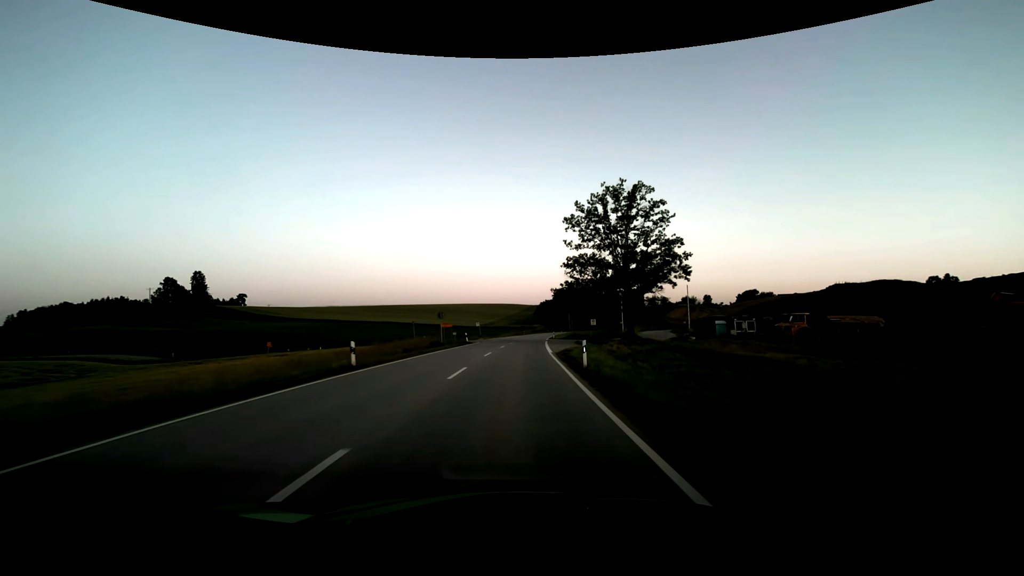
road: secondary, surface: asphalt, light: Sunrise
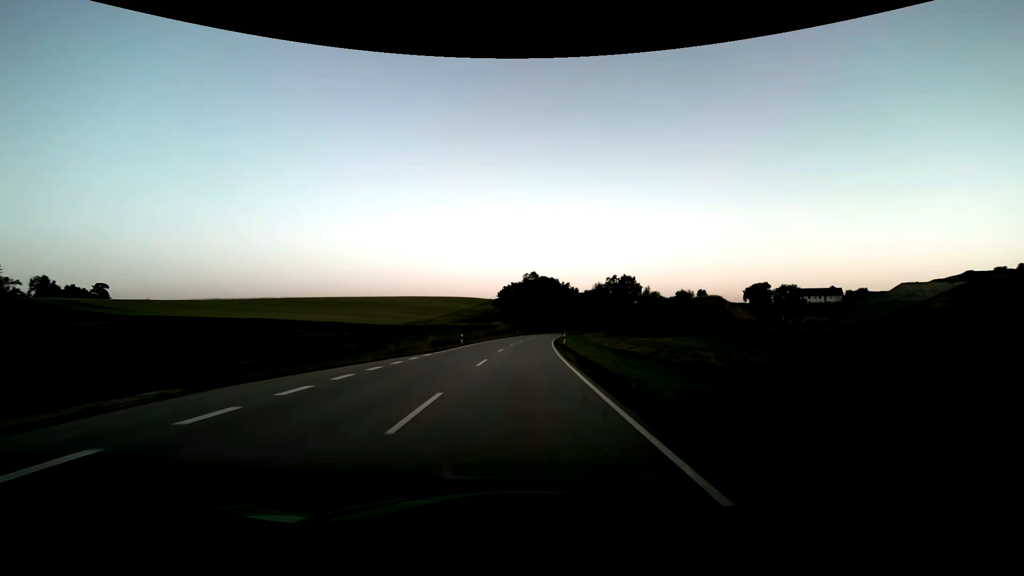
(+2.9, +78.9) m; +4°
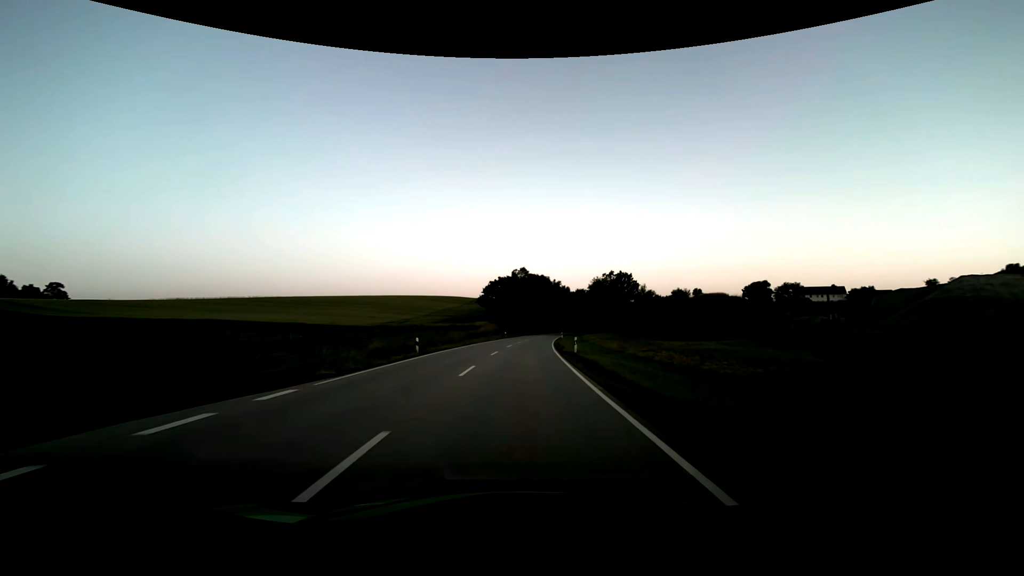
(+0.2, +15.8) m; +1°
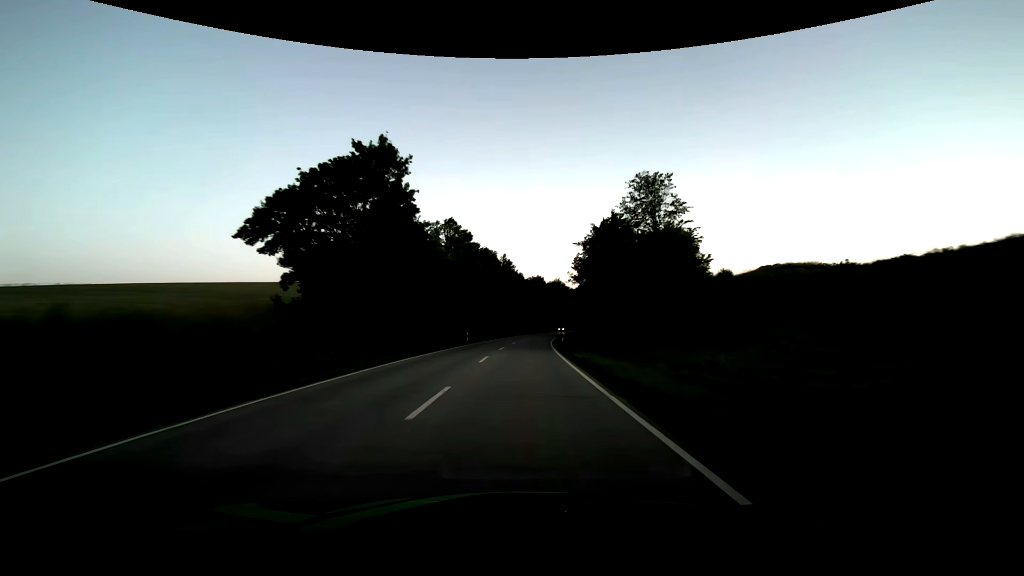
(+4.3, +78.8) m; +6°
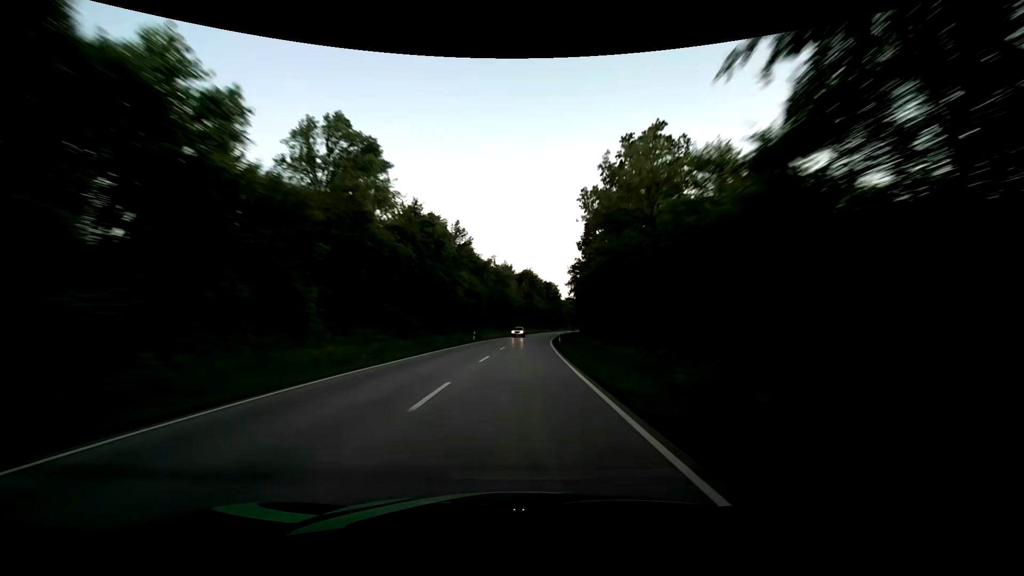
(+1.5, +47.3) m; +4°
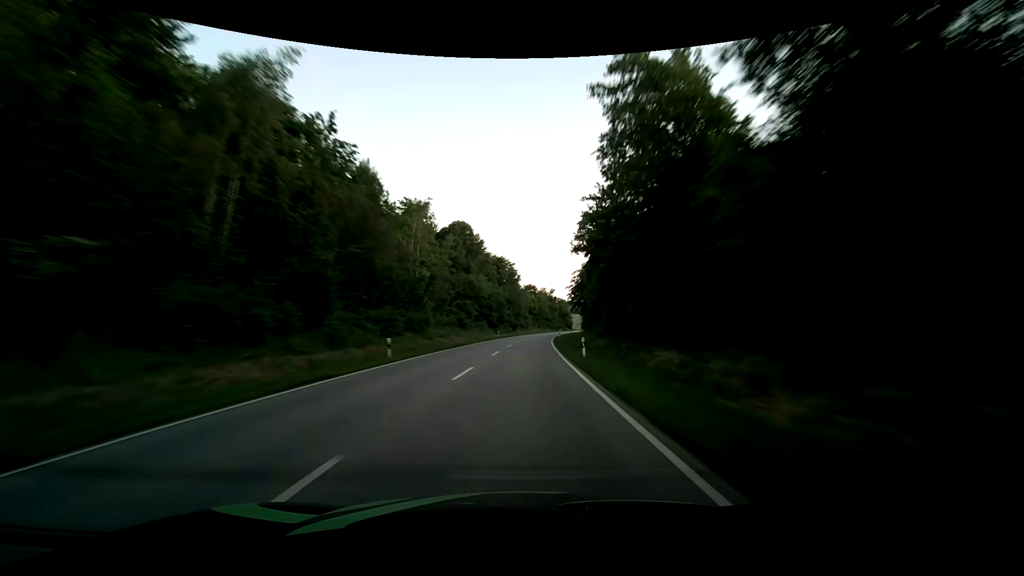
(+4.3, +78.8) m; +6°
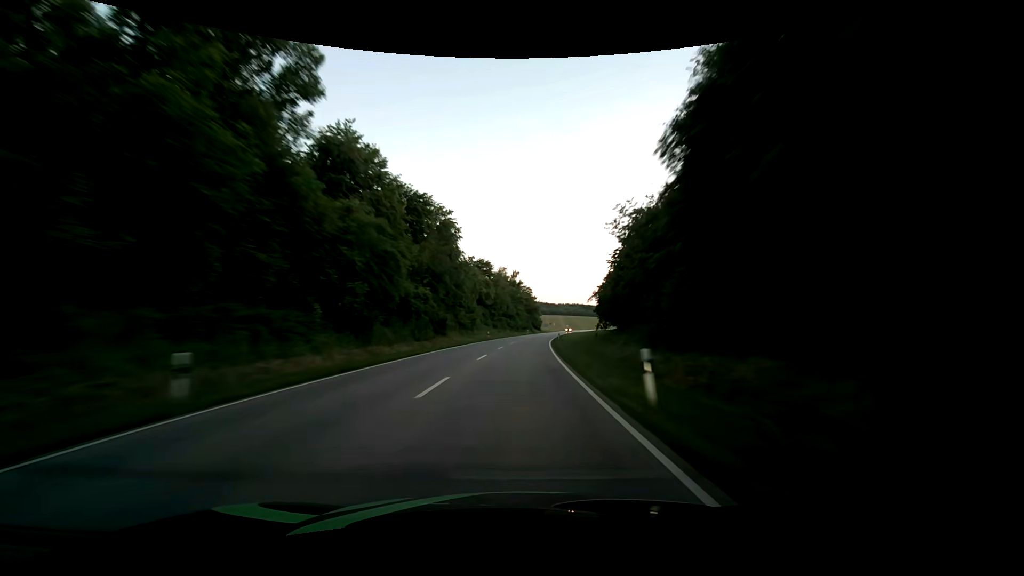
(+2.5, +63.1) m; +5°
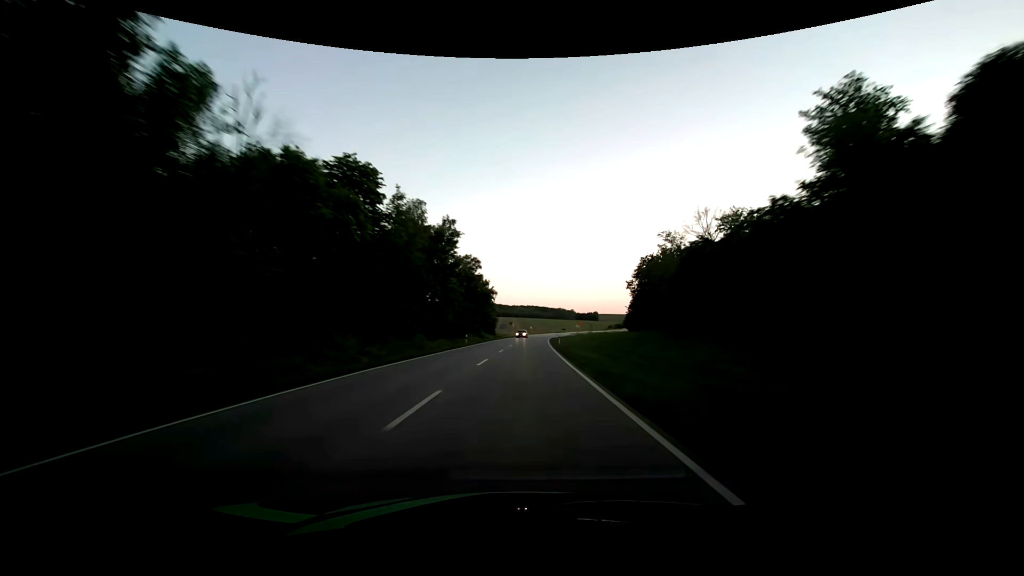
(+2.7, +63.1) m; +5°
(0, +10) (0, +20) (+1, +30) (+2, +40) (+2, +50) (+3, +60) (+4, +70) (+5, +80) (+6, +90) (+7, +100) m
